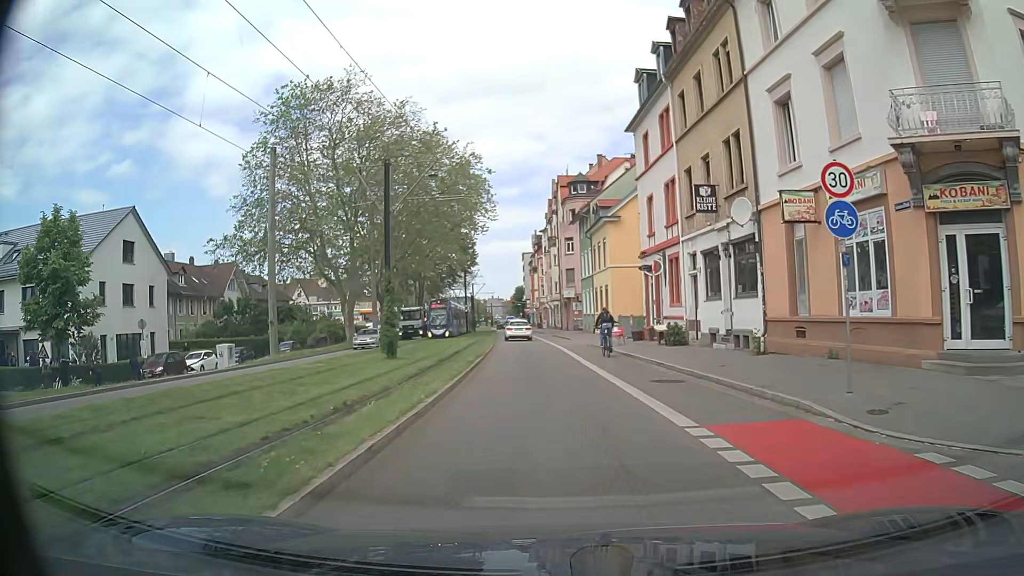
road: secondary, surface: asphalt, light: Day
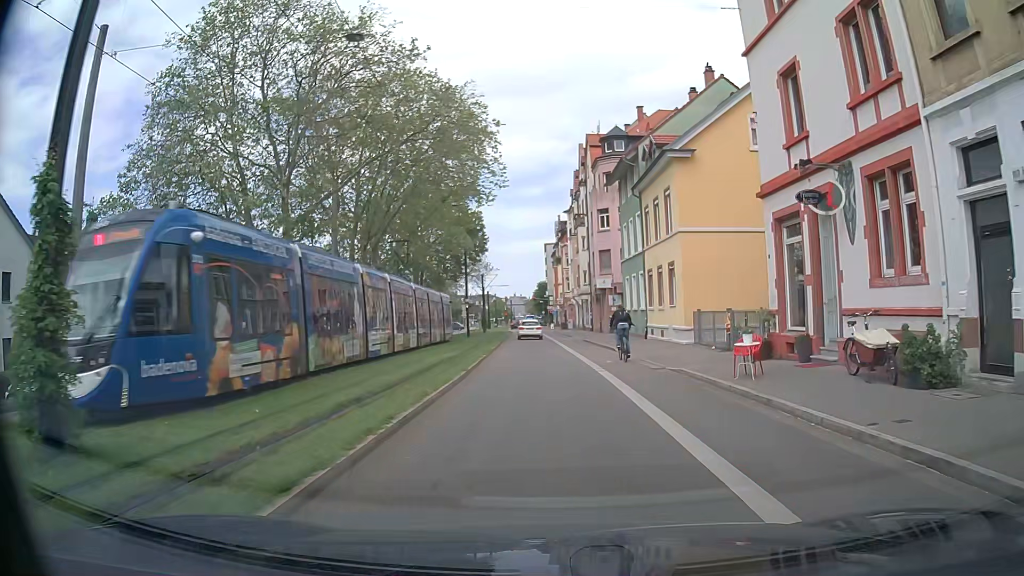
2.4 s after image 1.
(-0.5, +18.1) m; -1°
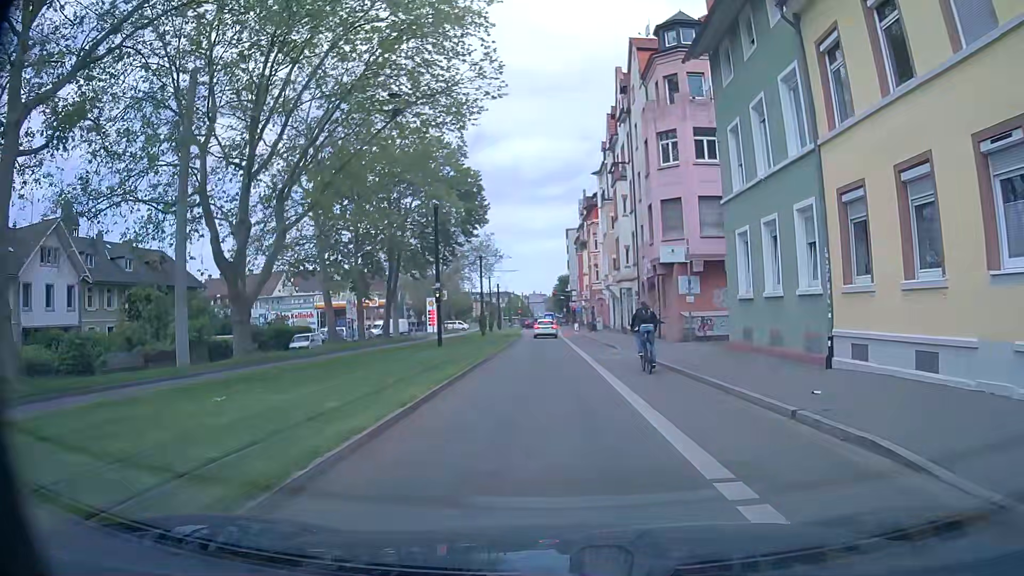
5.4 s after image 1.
(-0.8, +22.6) m; -2°
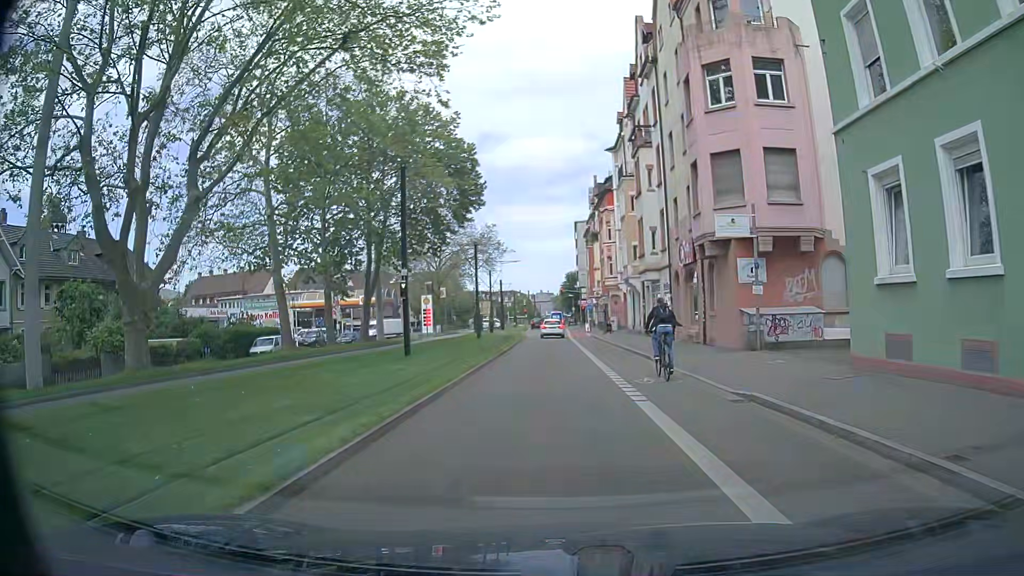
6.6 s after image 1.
(-0.1, +9.1) m; -2°
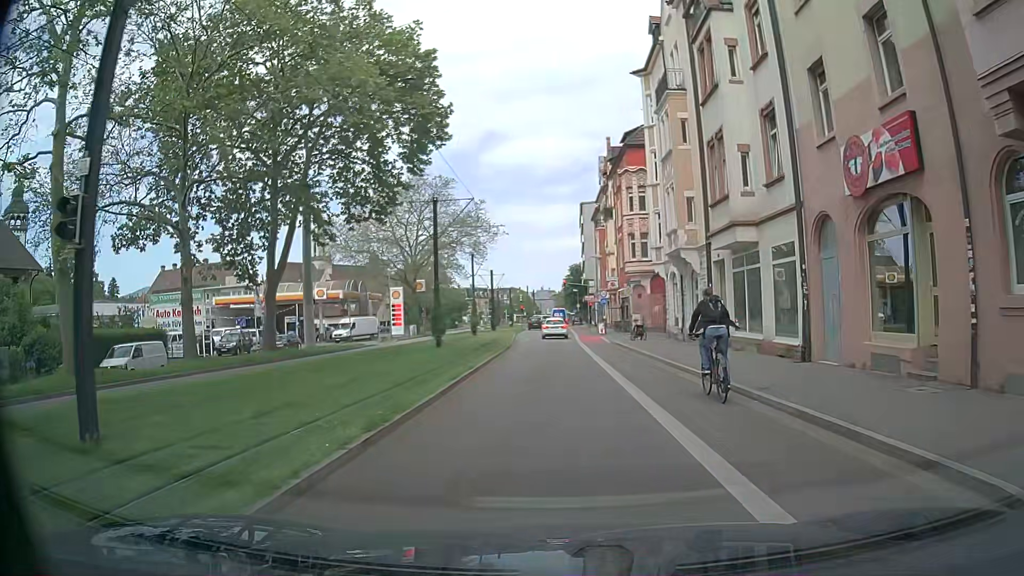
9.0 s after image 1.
(+0.1, +18.0) m; +2°
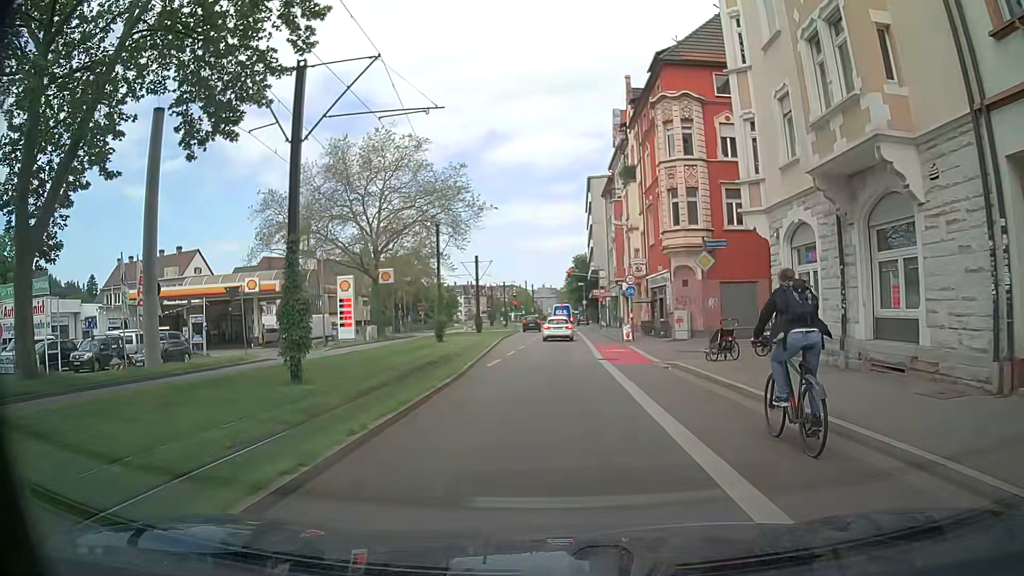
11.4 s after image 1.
(-0.4, +17.8) m; -2°
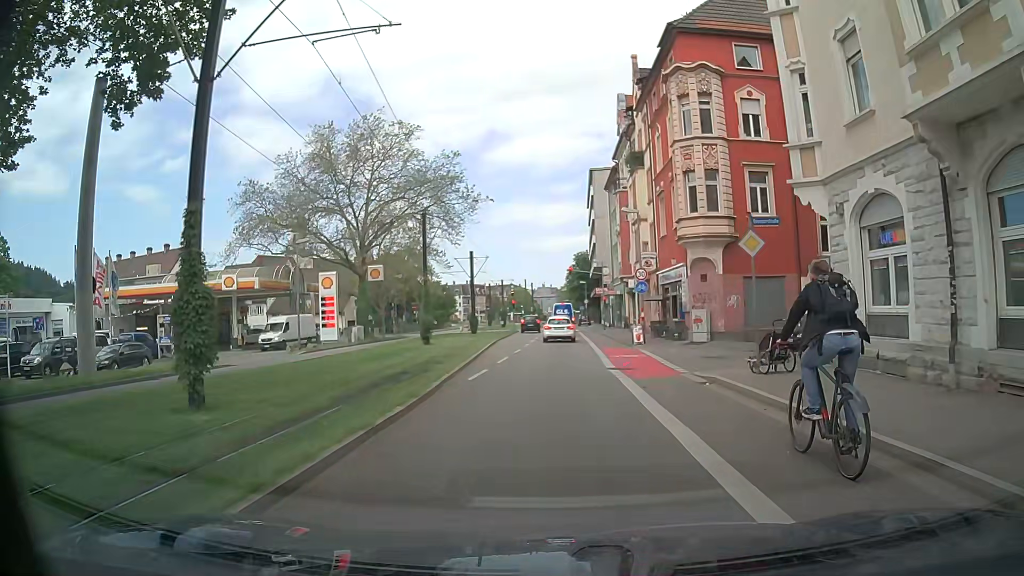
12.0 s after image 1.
(0.0, +4.3) m; 0°
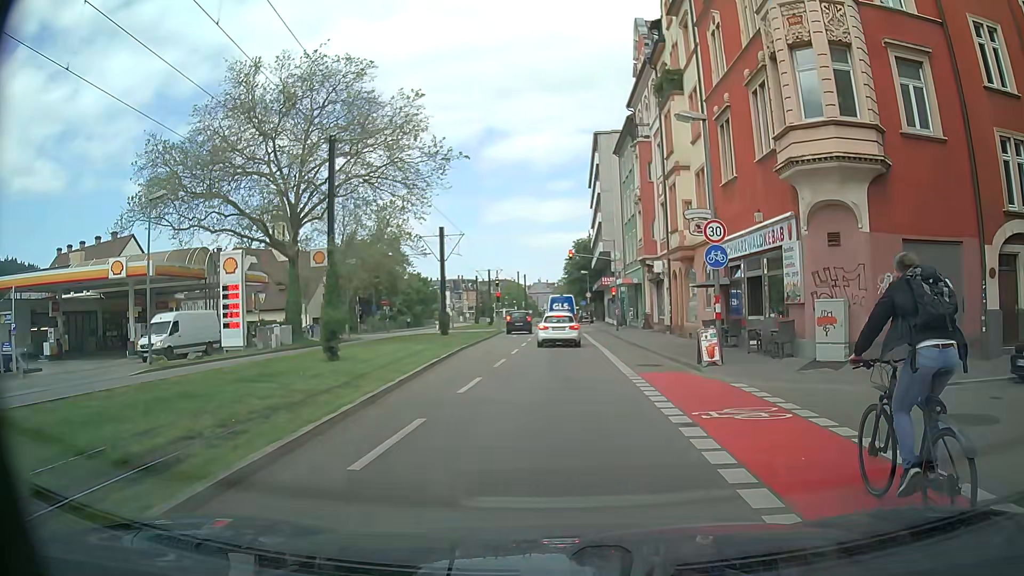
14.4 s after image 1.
(-0.1, +14.7) m; 0°
